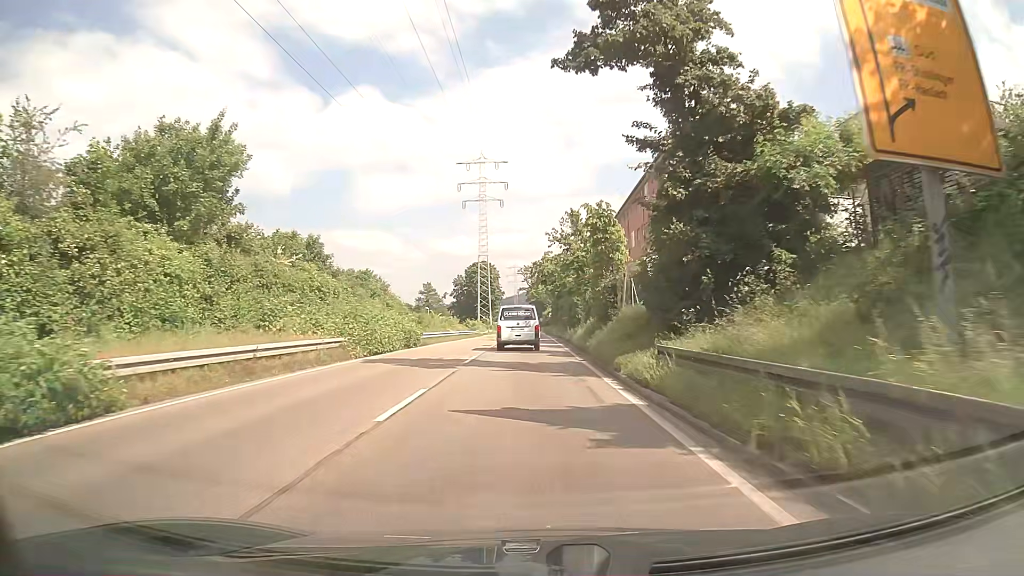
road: trunk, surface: asphalt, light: Day
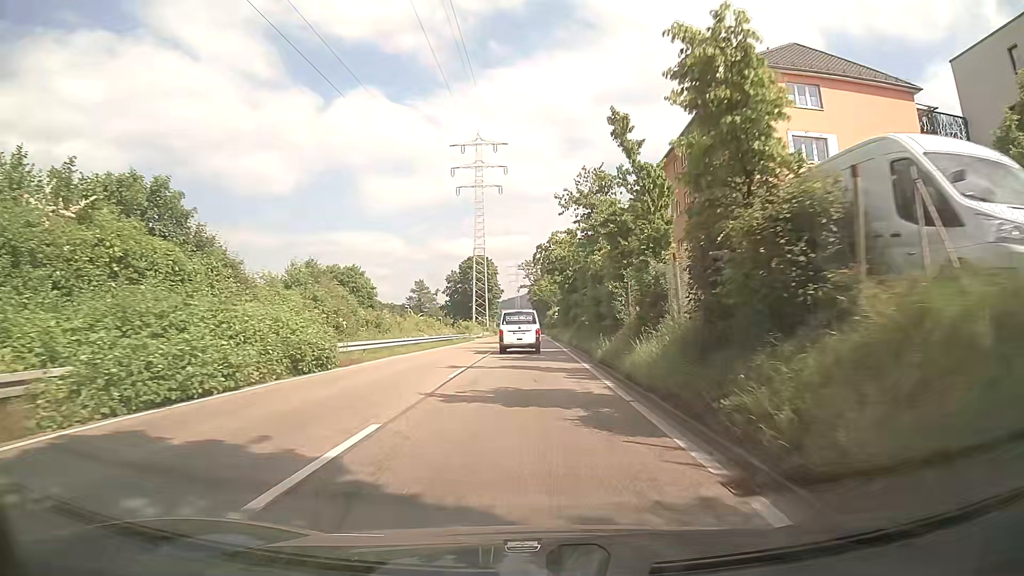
(0.0, +16.4) m; 0°
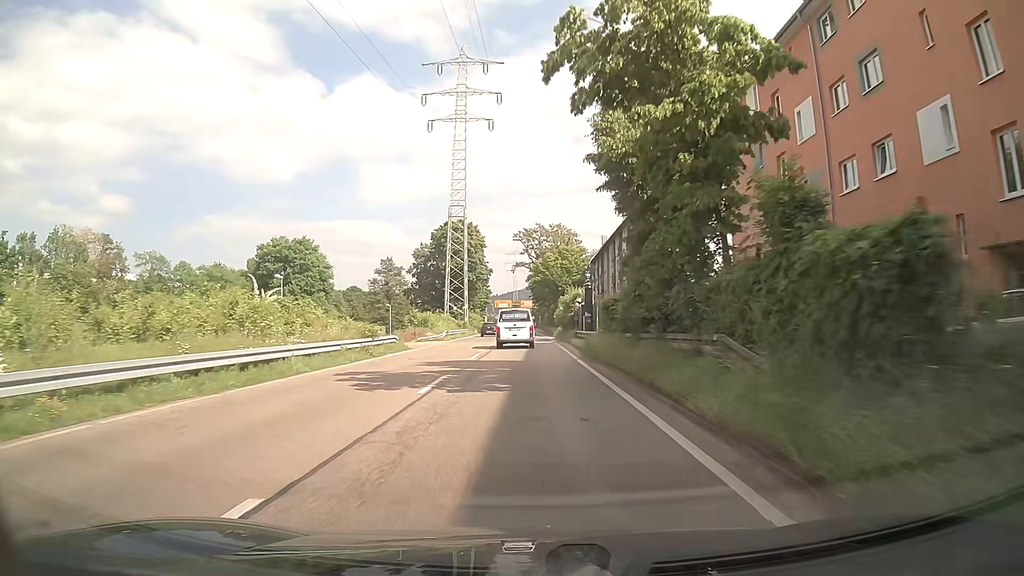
(-0.1, +39.7) m; 0°
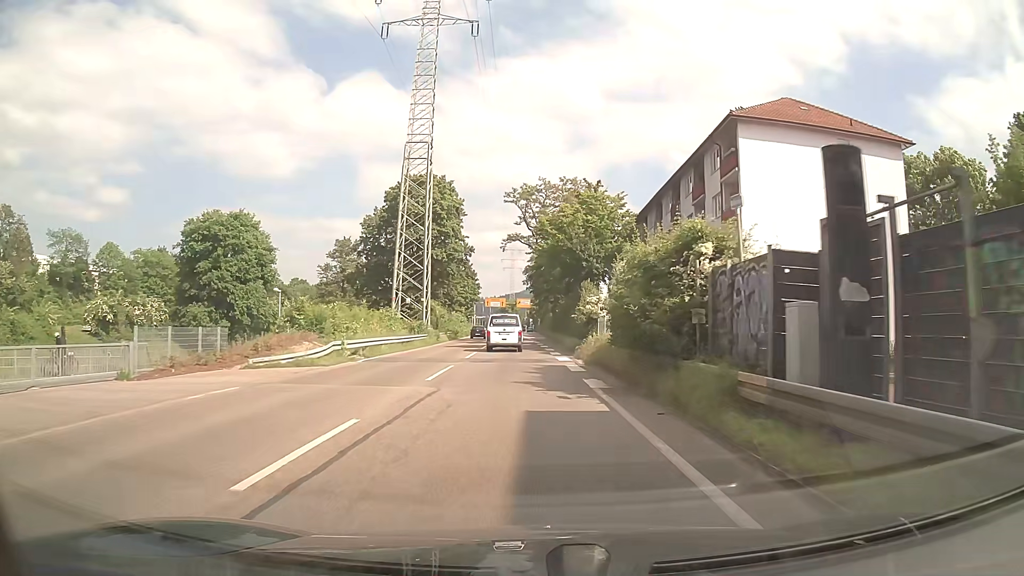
(-0.2, +31.5) m; 0°
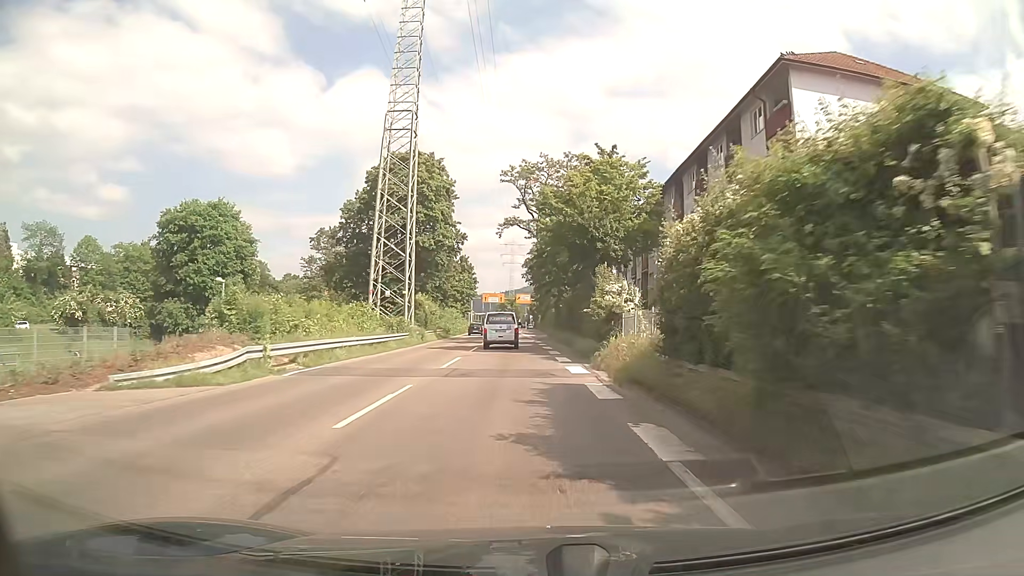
(0.0, +7.8) m; 0°
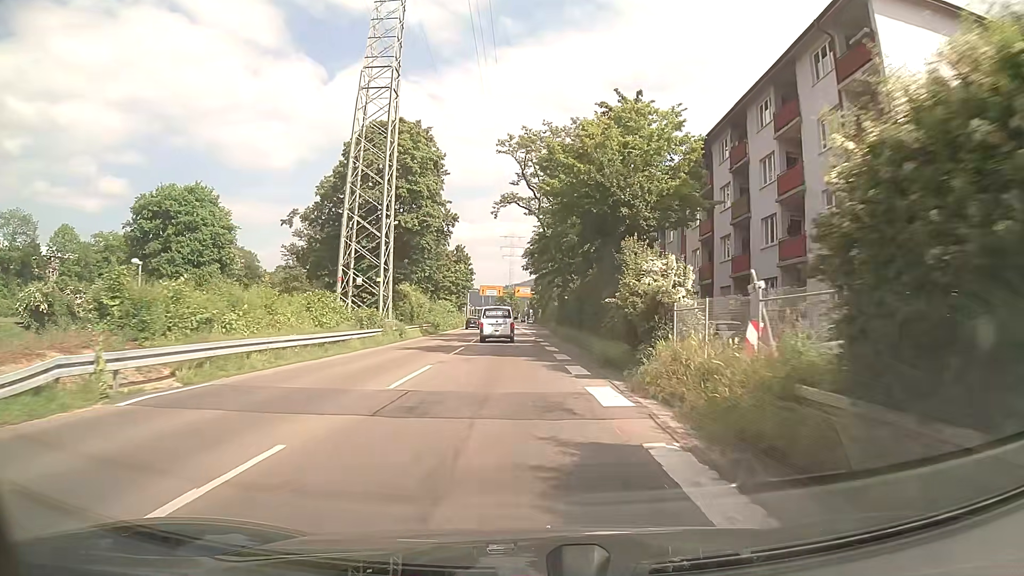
(0.0, +7.8) m; 0°
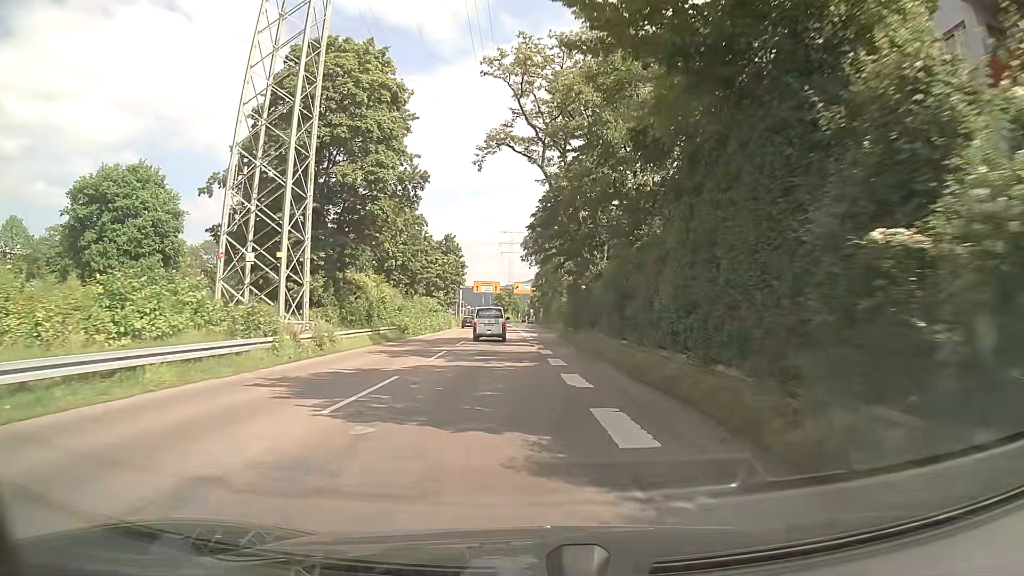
(0.0, +15.5) m; -1°
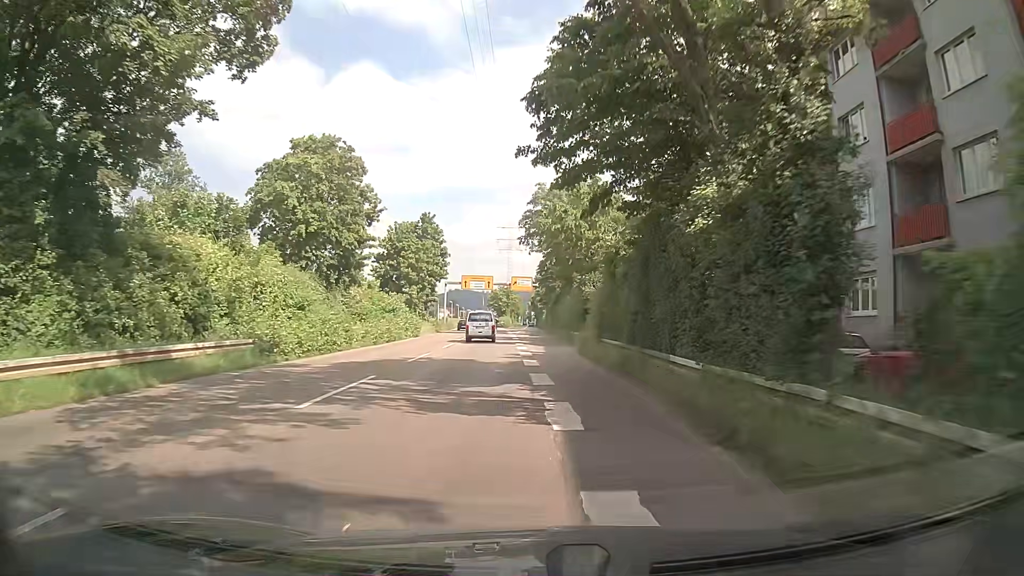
(+0.2, +23.1) m; +1°
(0, +10) (0, +20) (0, +30) (0, +40) (0, +50) (0, +60) (0, +70) (0, +80) (0, +90) (0, +100) m
